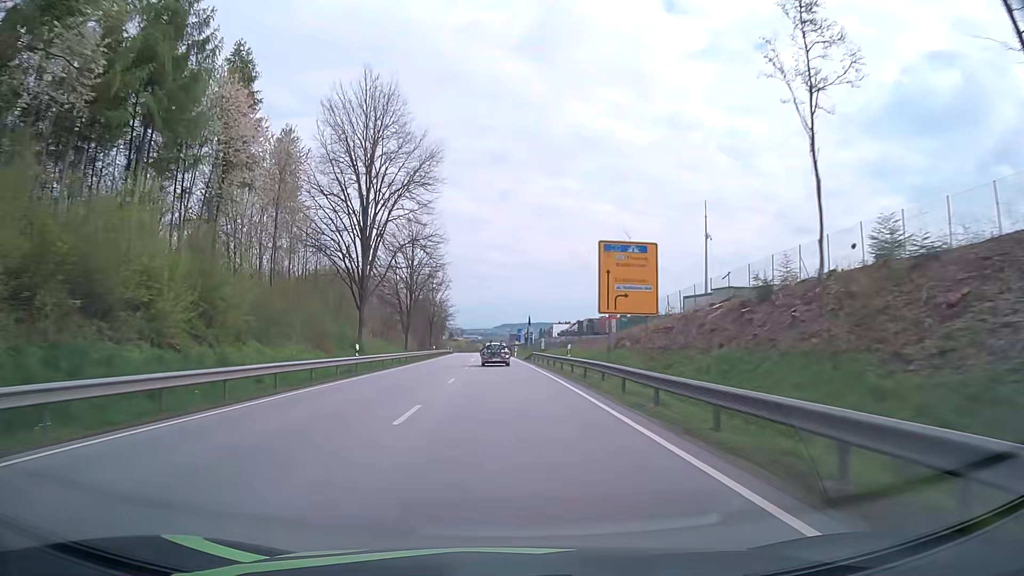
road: primary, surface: asphalt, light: Day
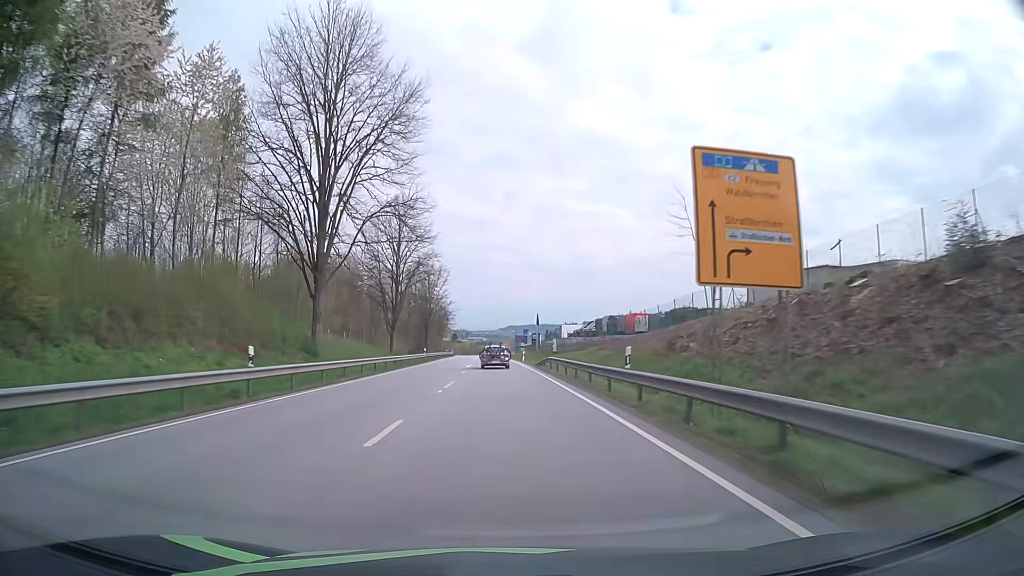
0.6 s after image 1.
(-0.1, +14.4) m; -1°
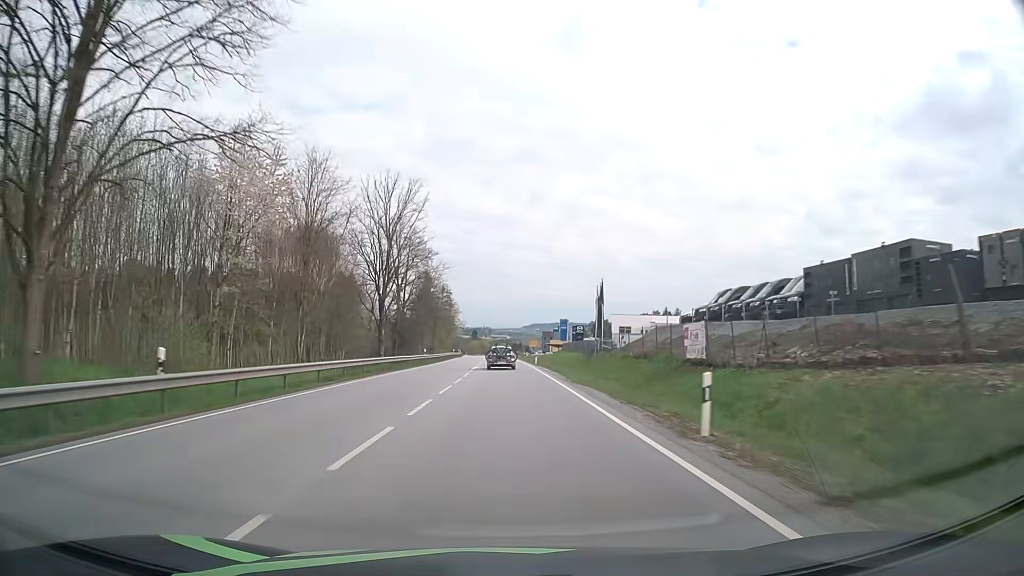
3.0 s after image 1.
(-0.9, +57.3) m; -2°
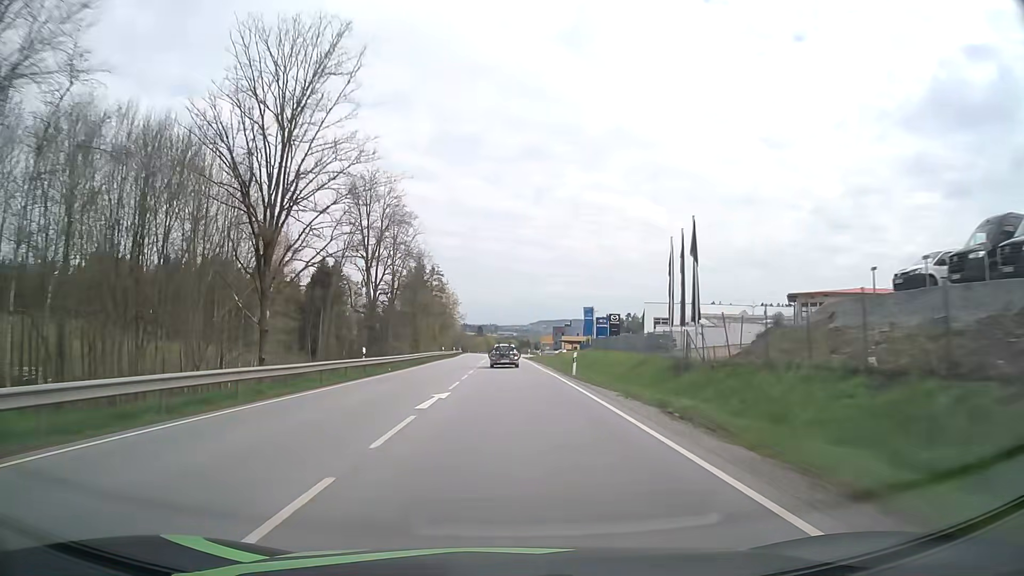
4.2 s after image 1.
(-0.1, +28.6) m; -1°
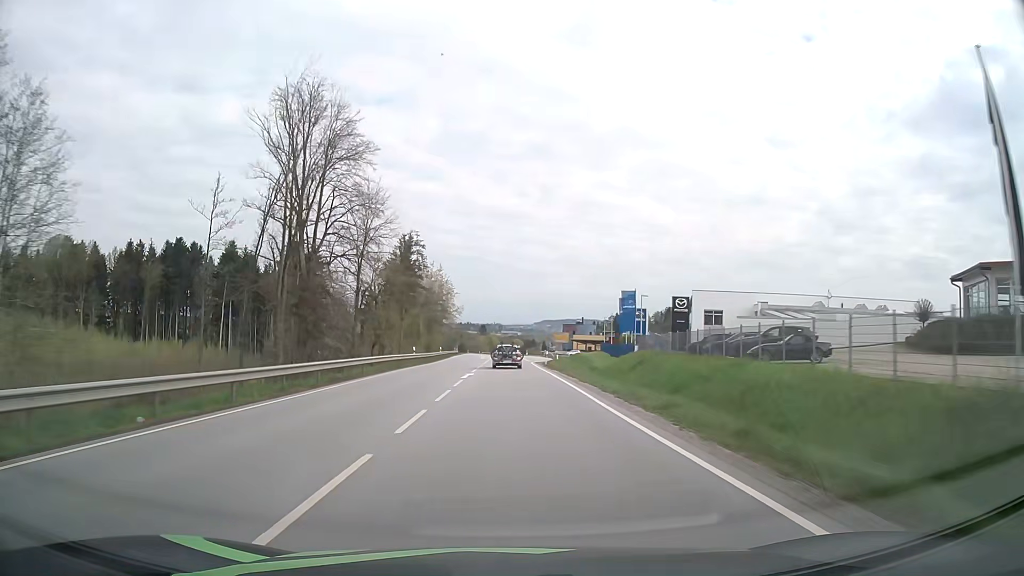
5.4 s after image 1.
(-0.1, +28.5) m; 0°
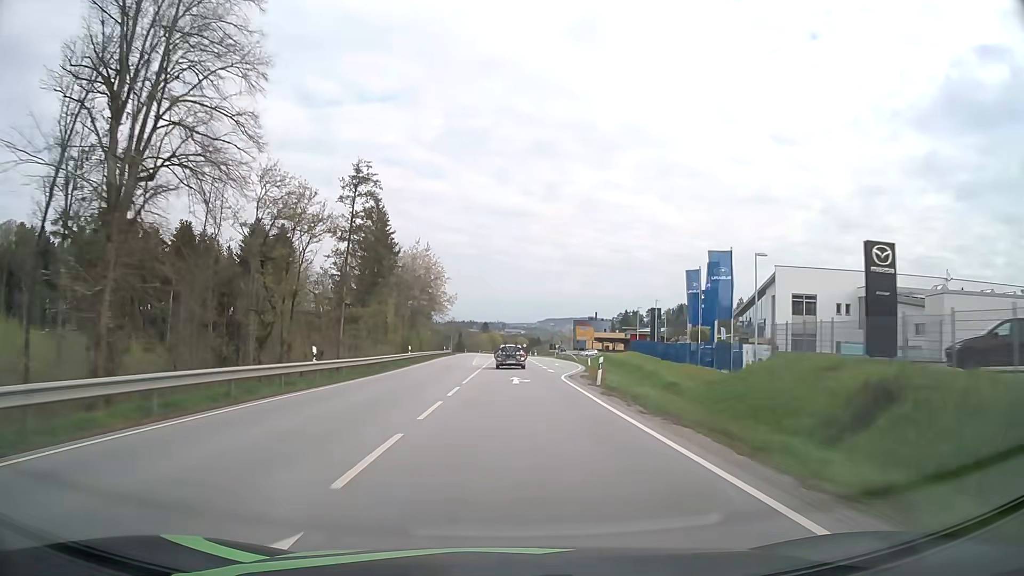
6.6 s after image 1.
(-0.1, +28.2) m; 0°
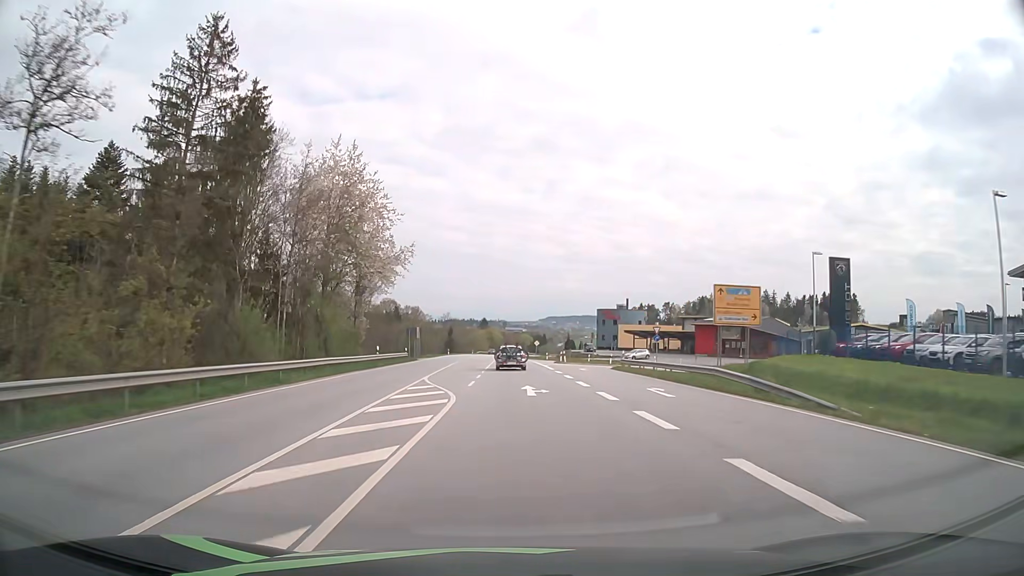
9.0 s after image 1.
(-0.1, +55.3) m; 0°
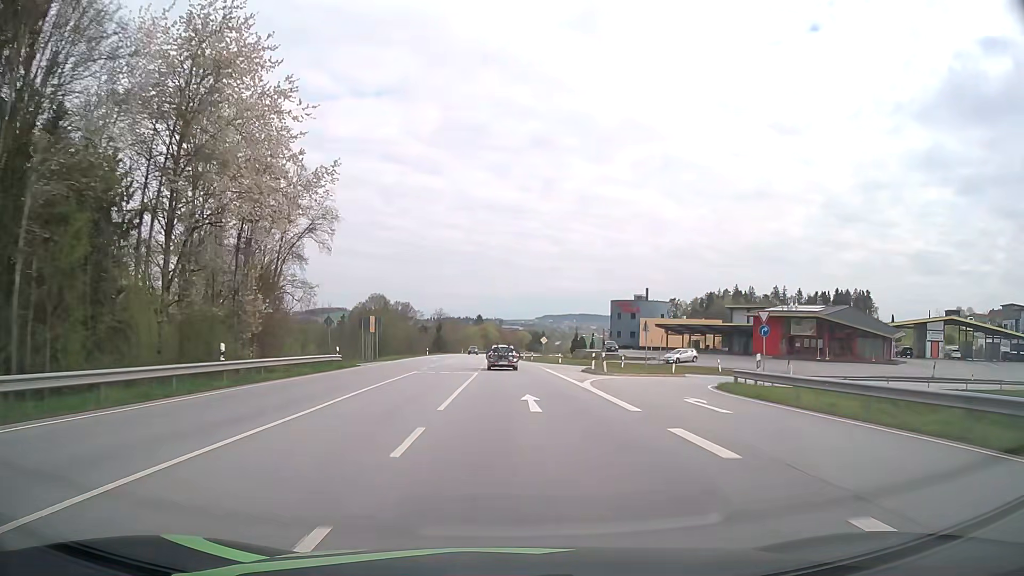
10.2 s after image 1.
(+0.1, +27.2) m; 0°
(0, +10) (0, +20) (0, +30) (0, +40) (0, +50) (-1, +60) (-1, +70) (-1, +80) (-1, +90) (-1, +100) m
